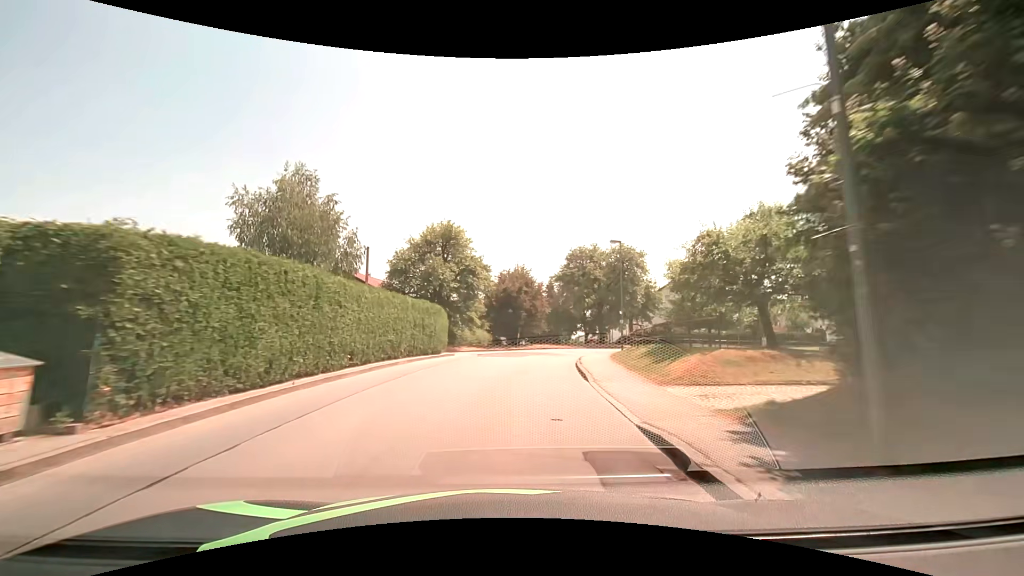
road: unclassified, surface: asphalt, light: Day
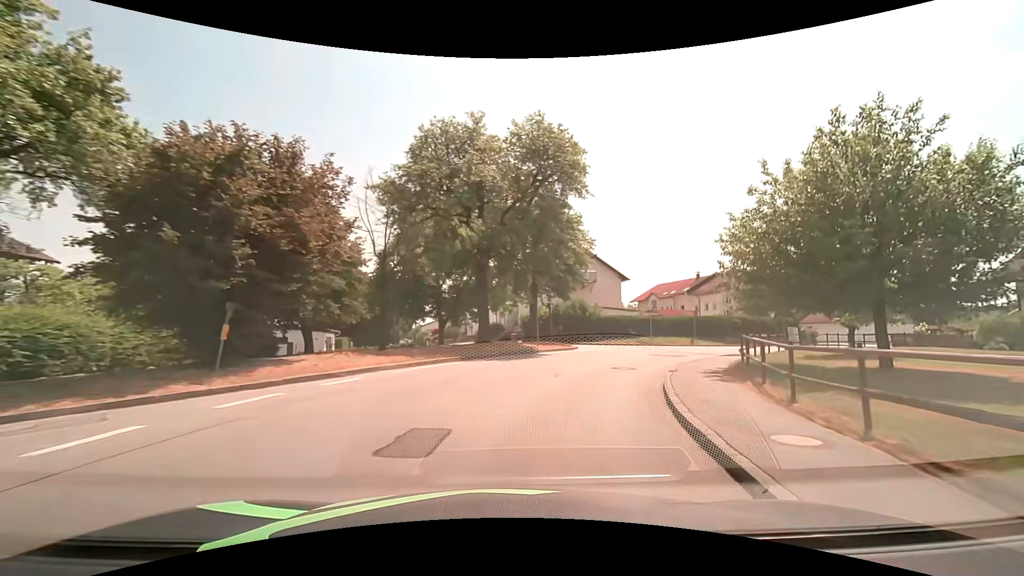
(+3.3, +33.5) m; +18°
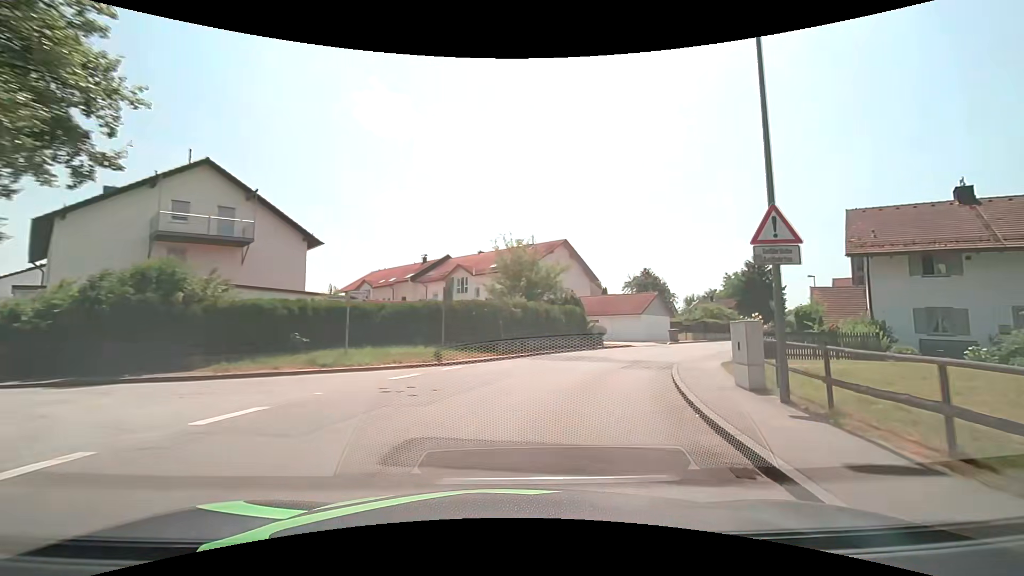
(+6.4, +23.5) m; +31°
(+1, +10) (+4, +19) (+9, +28) (+15, +36) (+21, +44) (+27, +52) (+33, +60) (+39, +68) (+45, +76) (+51, +84) m
